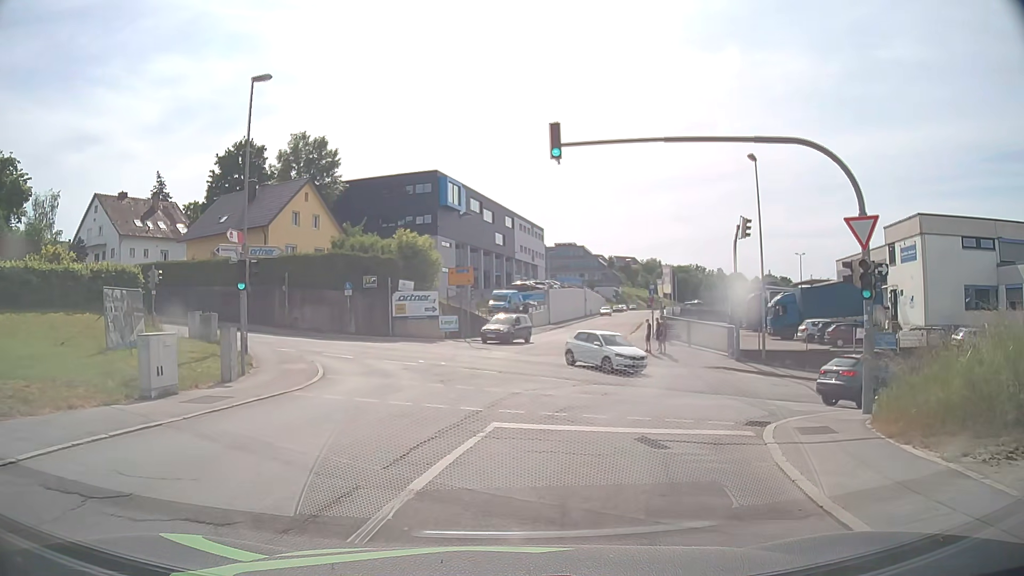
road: residential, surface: asphalt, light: Day
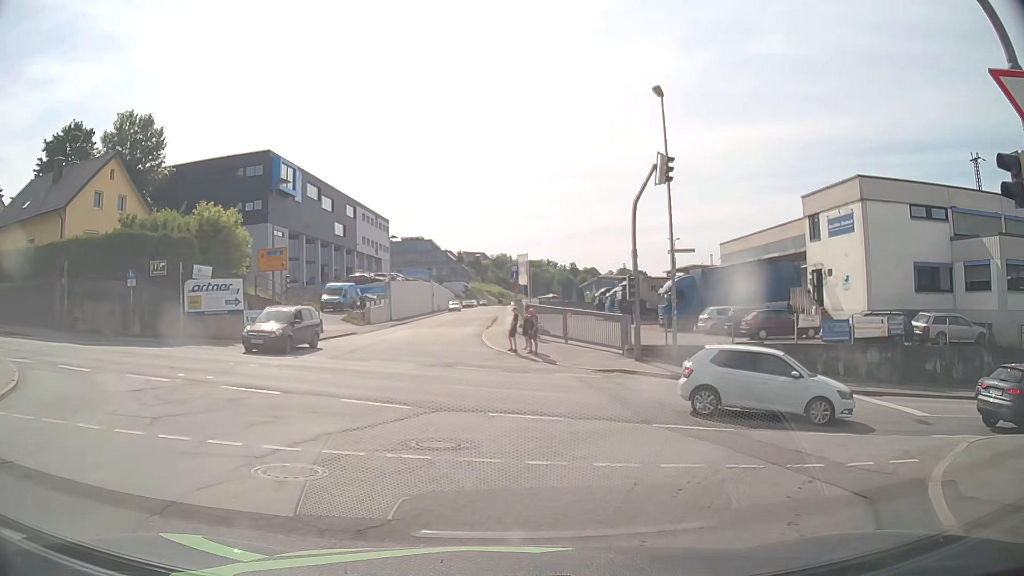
(+0.8, +8.9) m; +12°
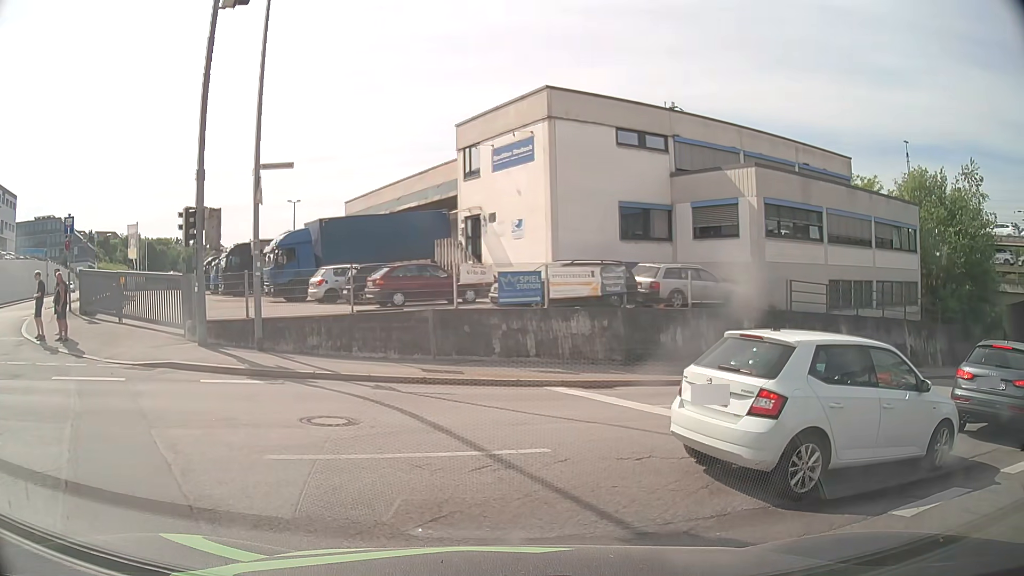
(+2.2, +8.7) m; +31°
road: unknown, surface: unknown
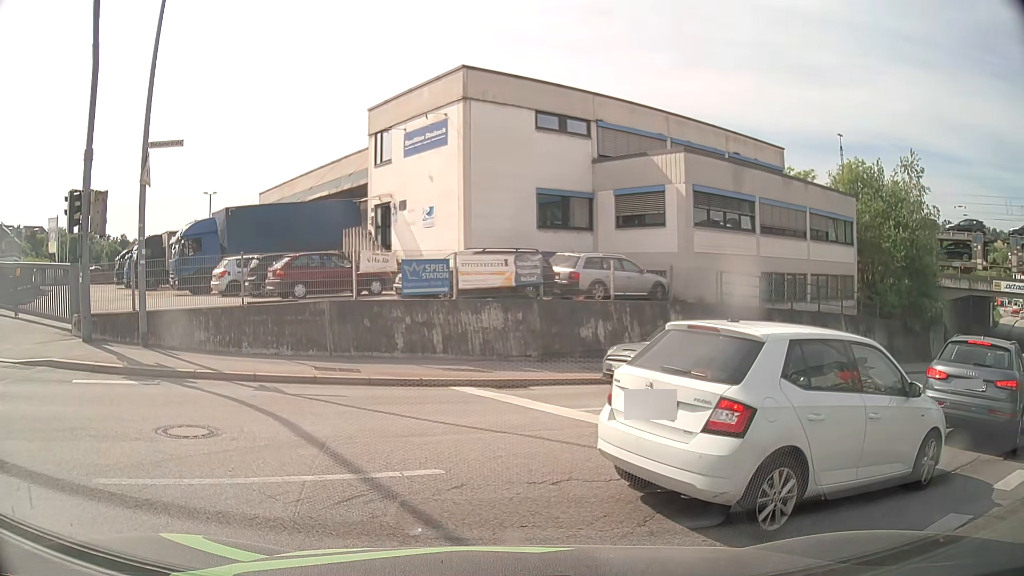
(+0.1, +1.4) m; +4°
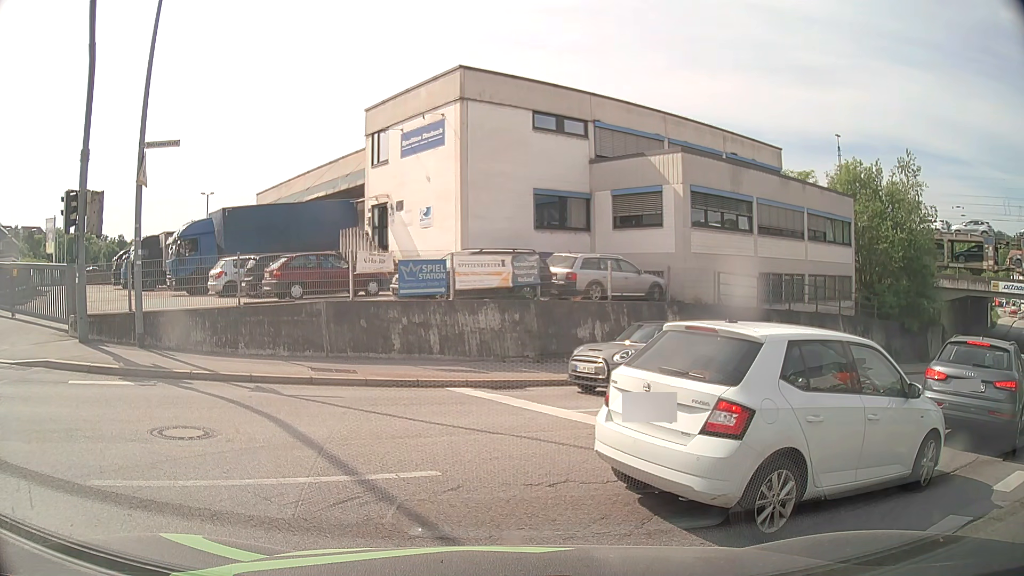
(0.0, +0.1) m; 0°
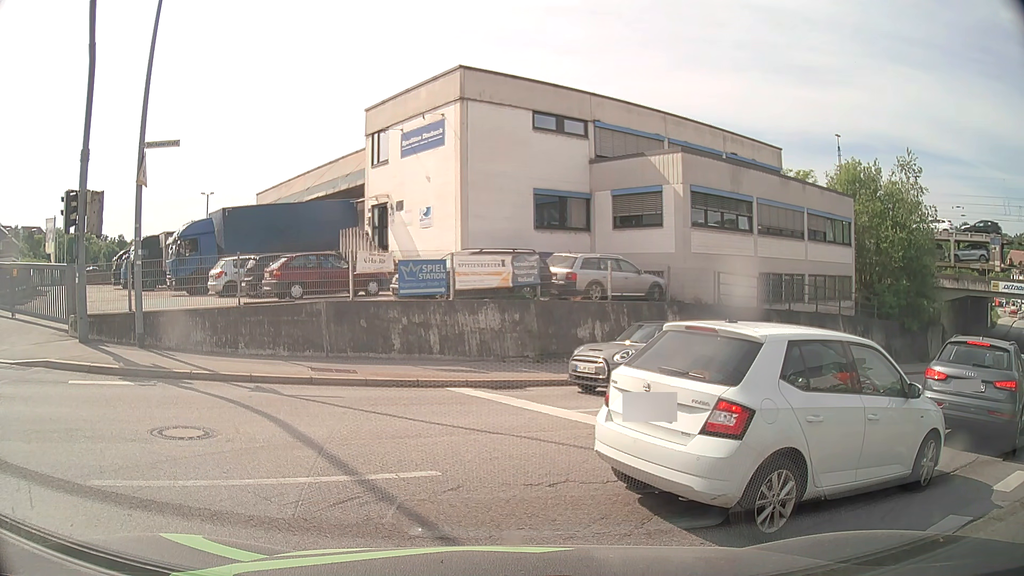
(0.0, 0.0) m; 0°
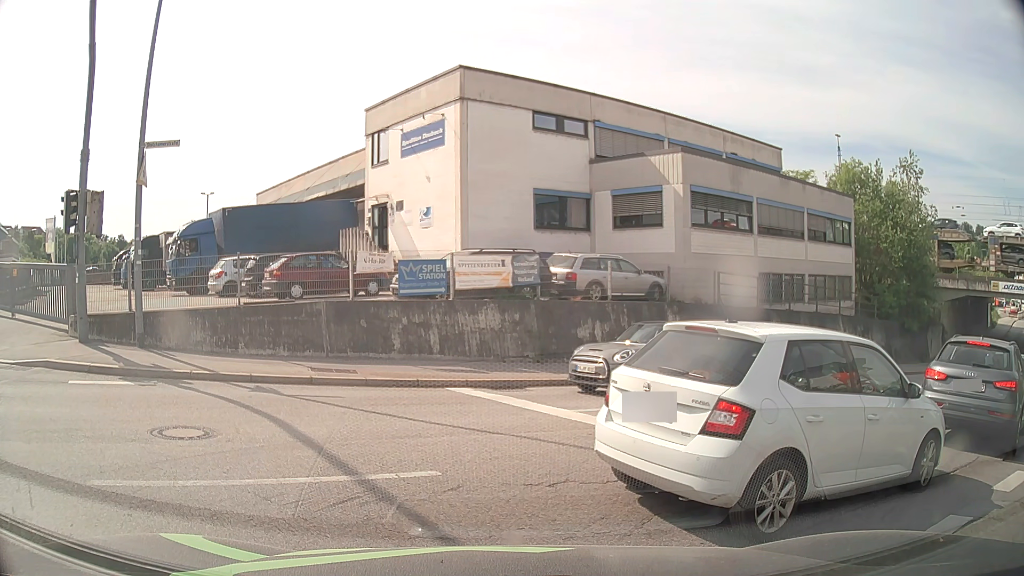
(0.0, 0.0) m; 0°
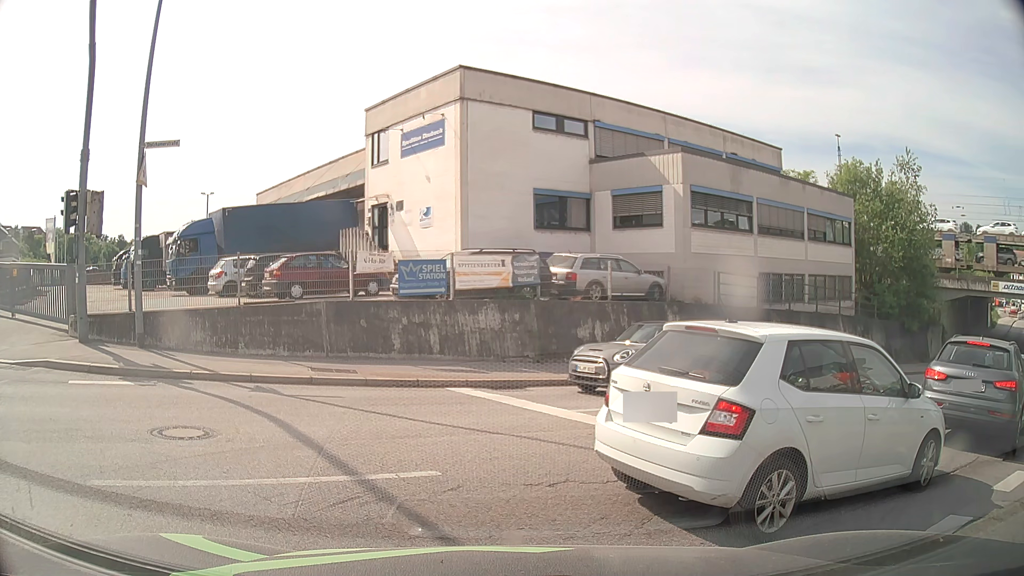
(0.0, 0.0) m; 0°
